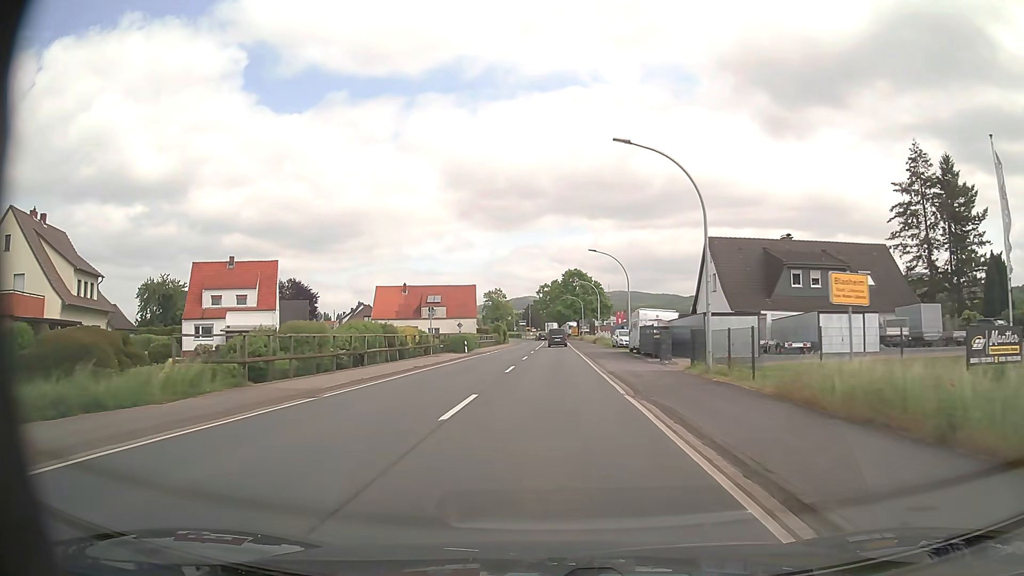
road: primary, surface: asphalt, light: Day
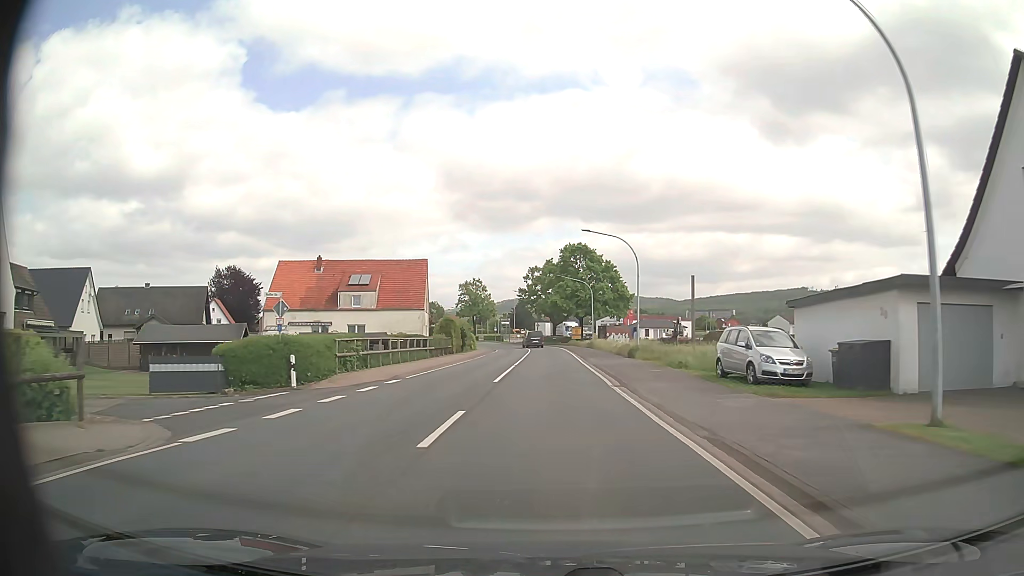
(+0.3, +39.7) m; +1°
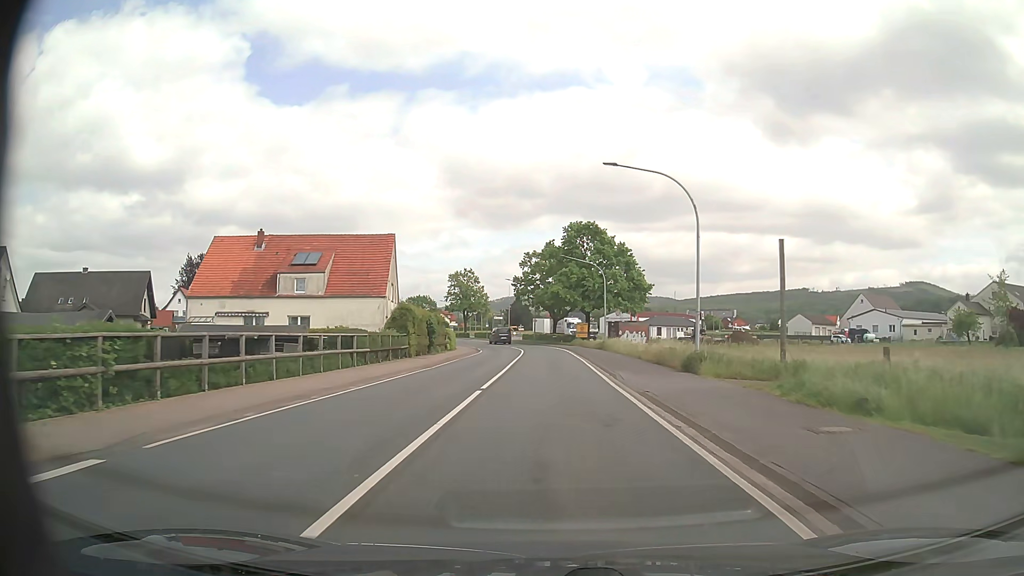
(0.0, +15.8) m; 0°
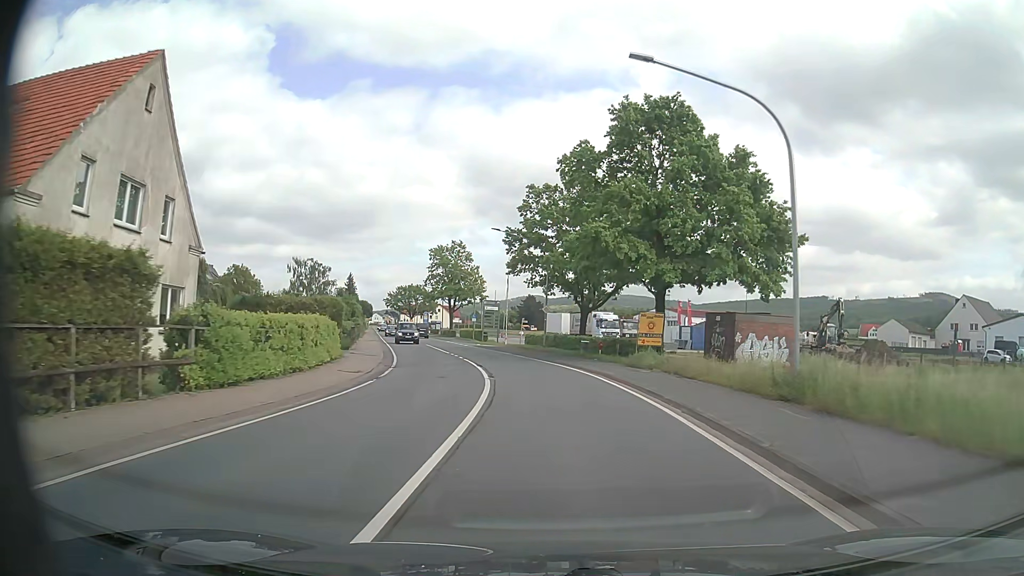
(-0.1, +39.5) m; -1°
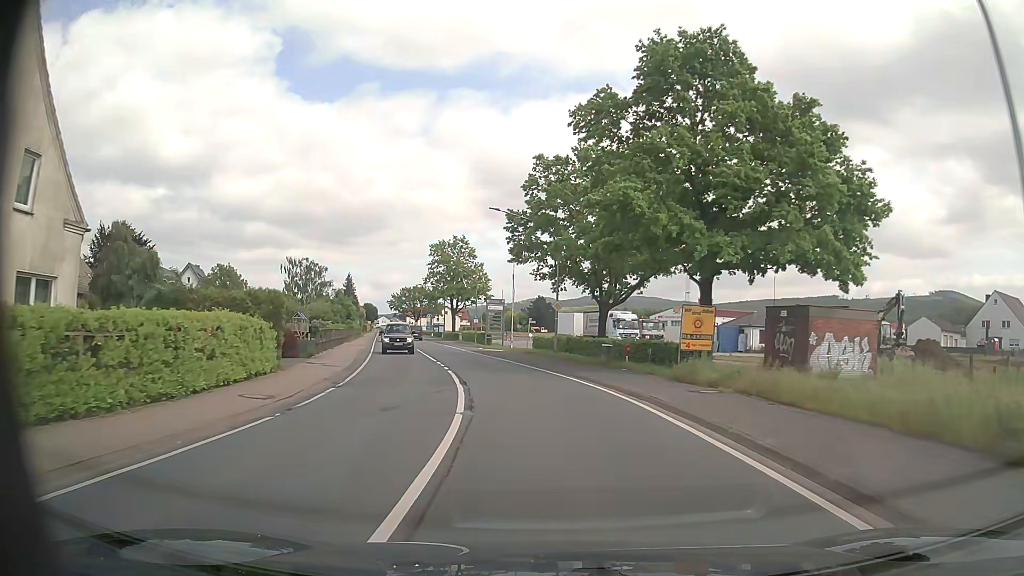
(0.0, +7.9) m; -1°
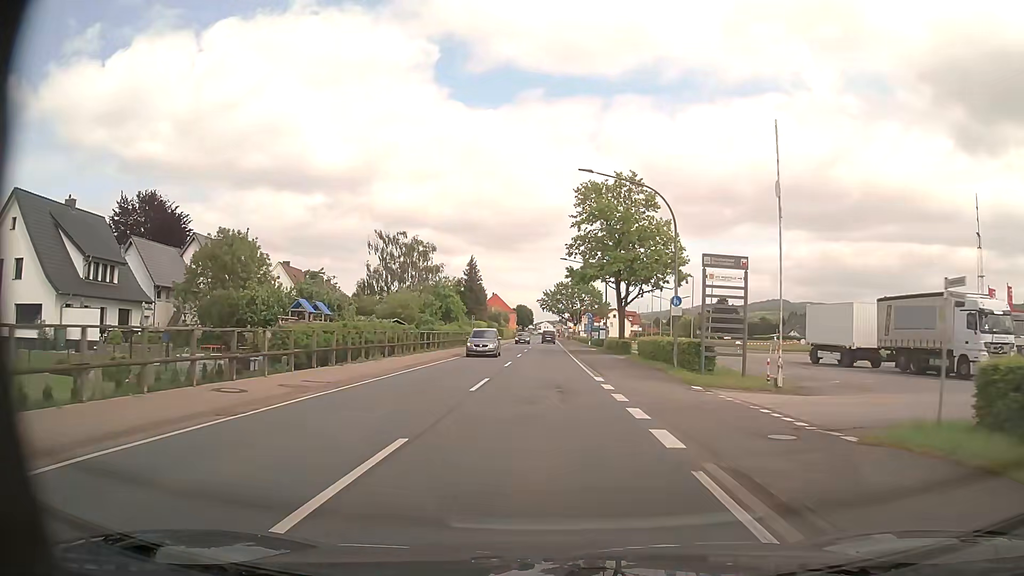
(-4.8, +39.1) m; -14°
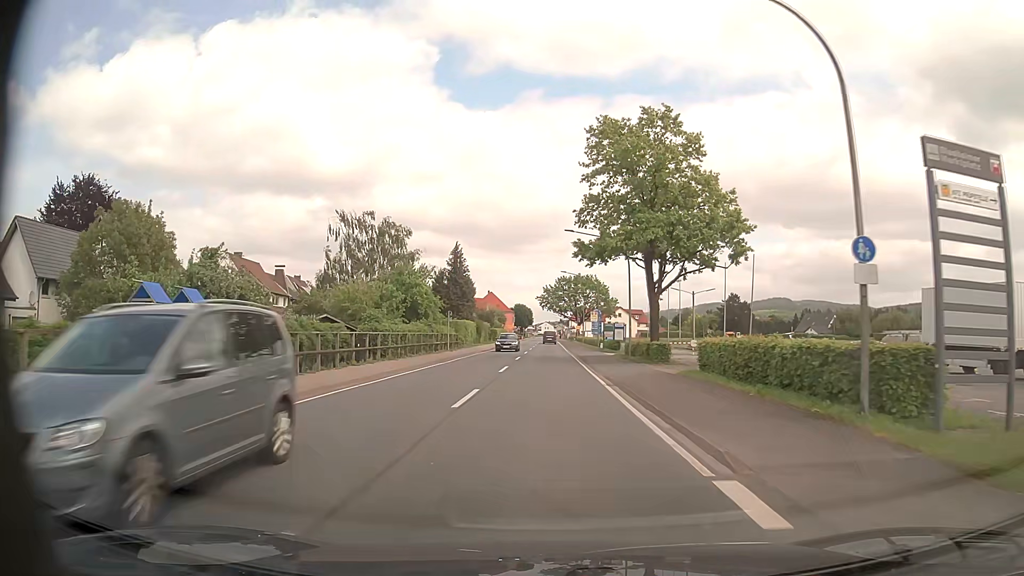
(0.0, +15.8) m; 0°
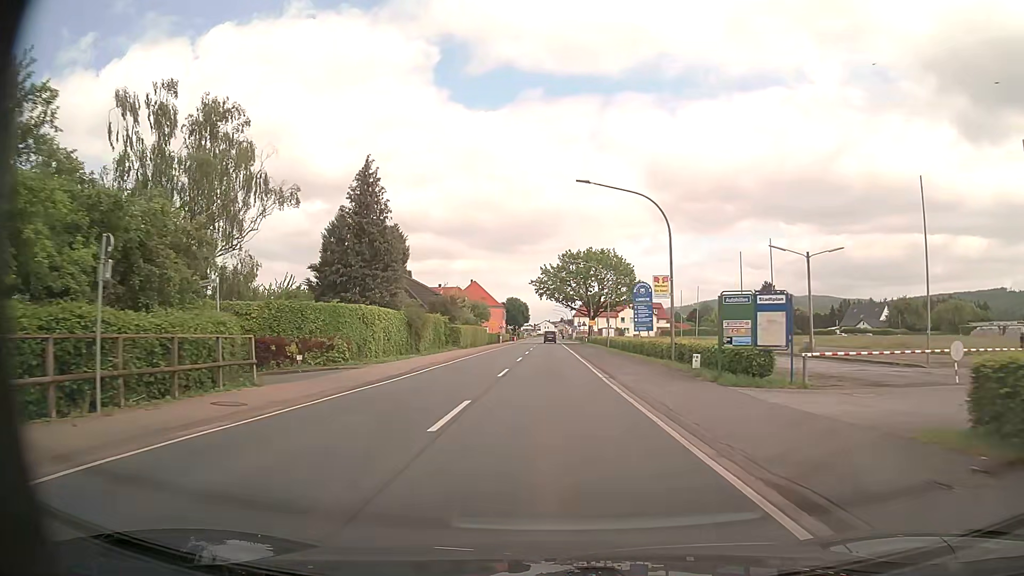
(0.0, +39.7) m; 0°
(0, +10) (0, +20) (0, +30) (0, +40) (0, +50) (0, +60) (0, +70) (0, +80) (0, +90) (0, +100) m
